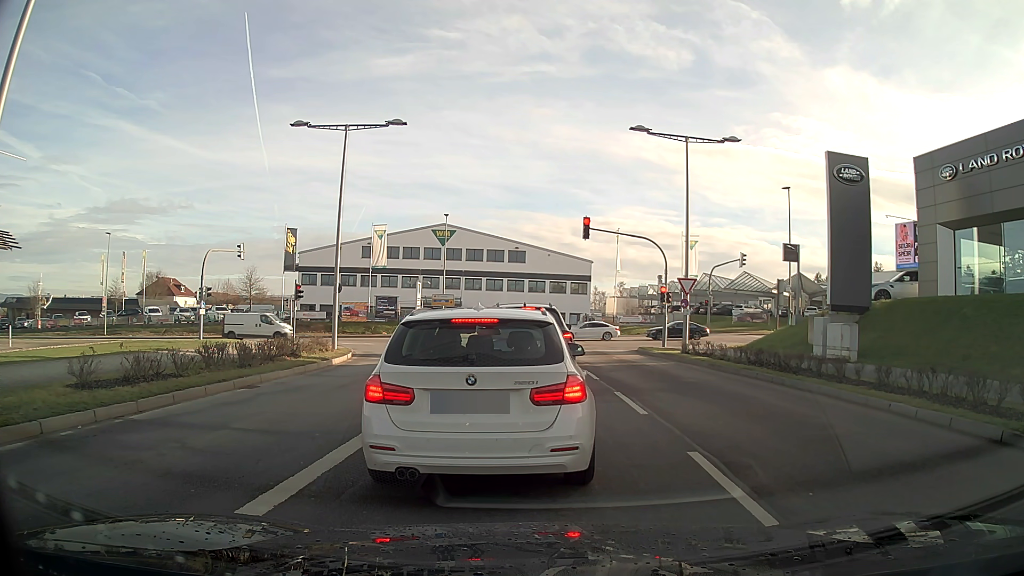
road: secondary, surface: asphalt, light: Day
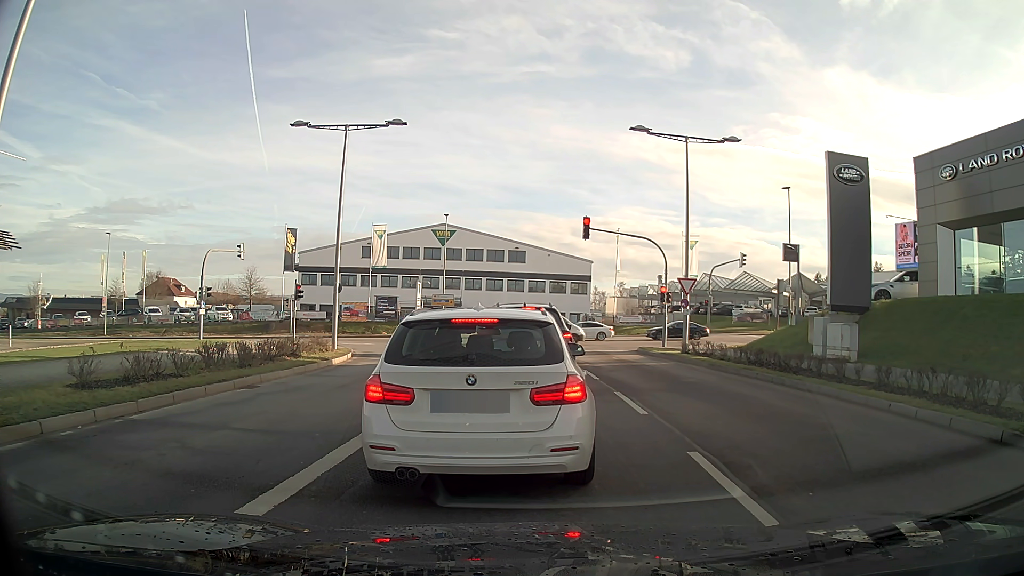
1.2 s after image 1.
(0.0, 0.0) m; 0°
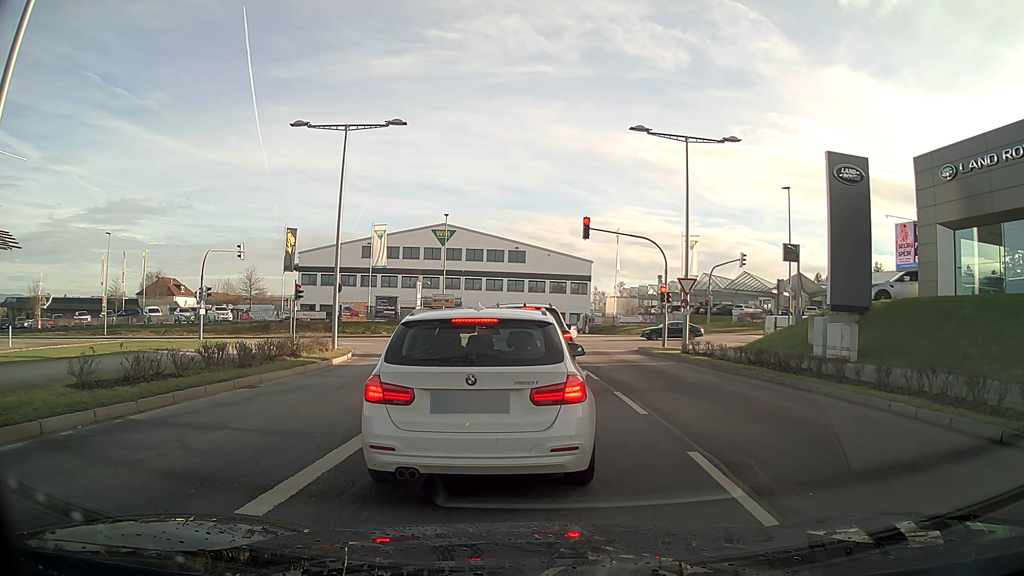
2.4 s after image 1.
(0.0, 0.0) m; 0°
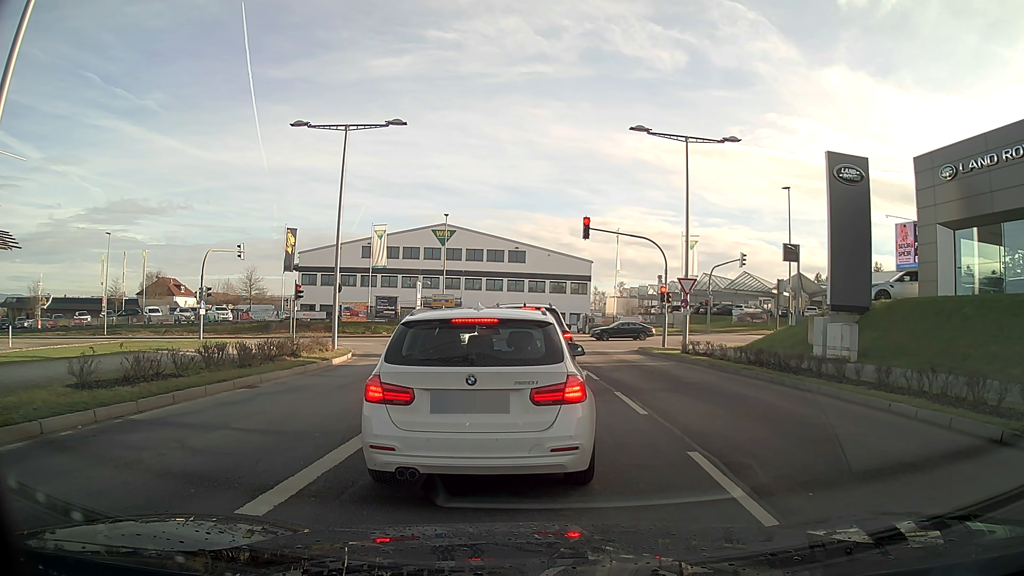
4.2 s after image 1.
(0.0, 0.0) m; 0°
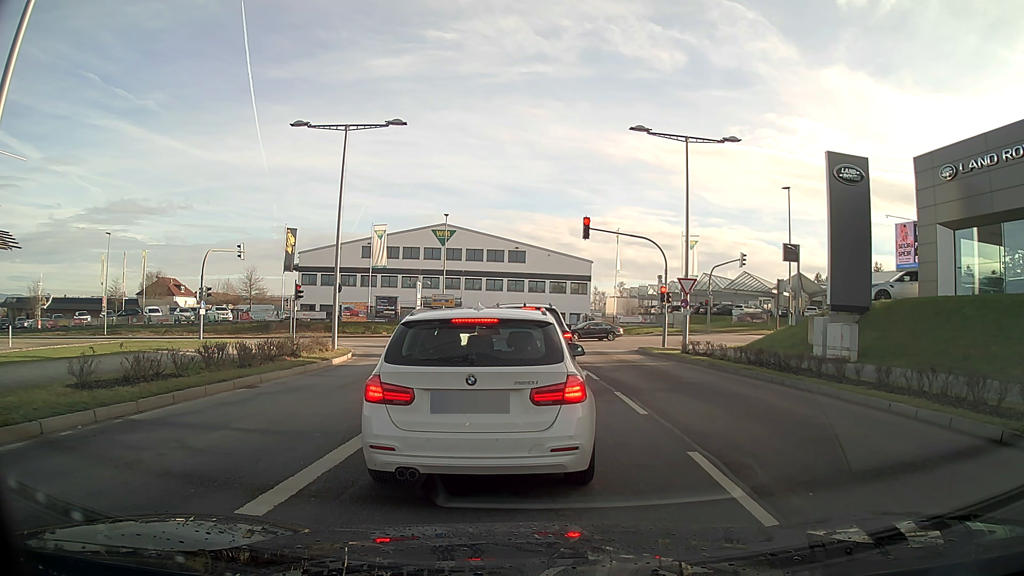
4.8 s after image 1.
(0.0, 0.0) m; 0°
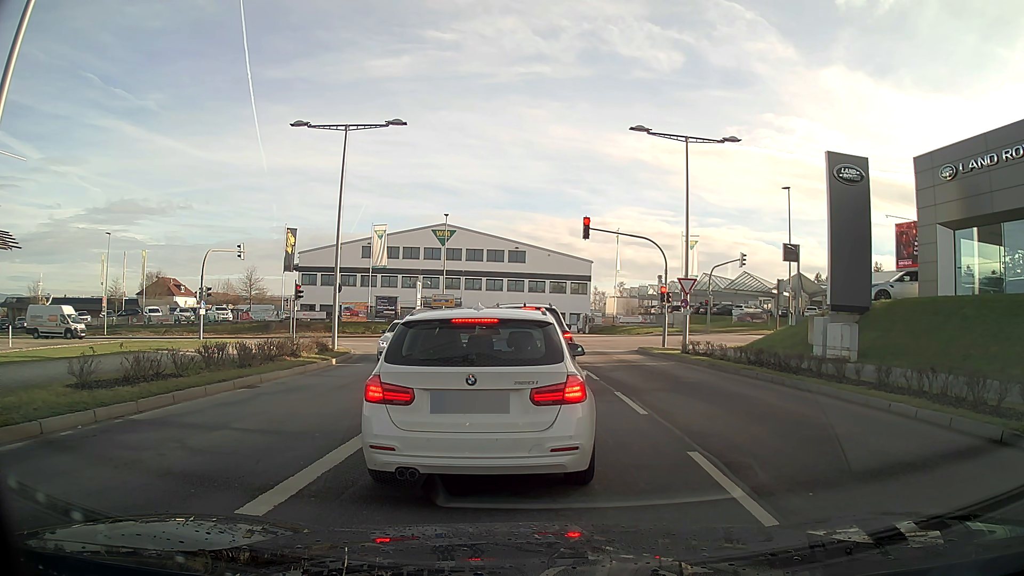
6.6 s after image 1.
(0.0, 0.0) m; 0°
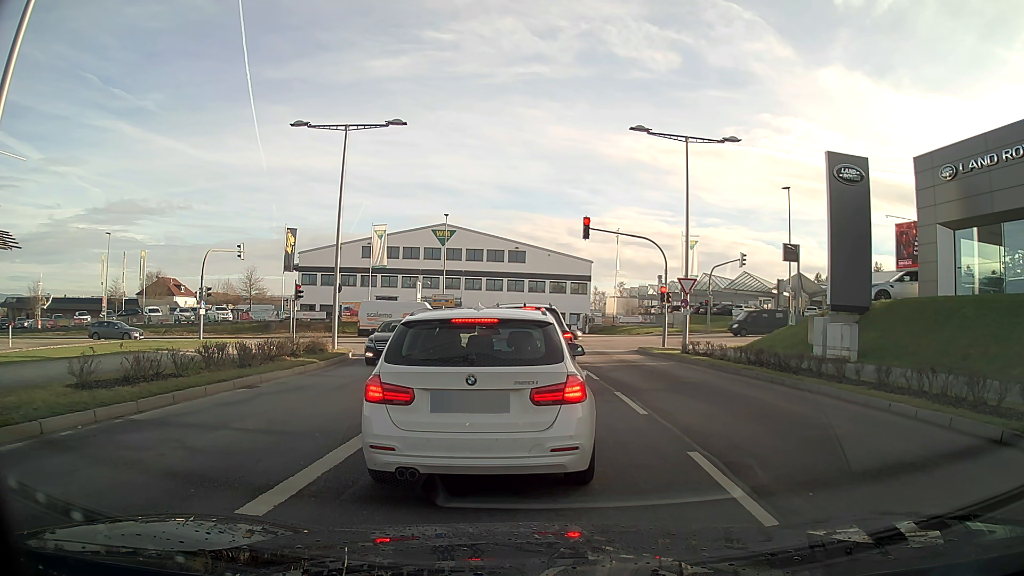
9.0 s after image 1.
(0.0, 0.0) m; 0°
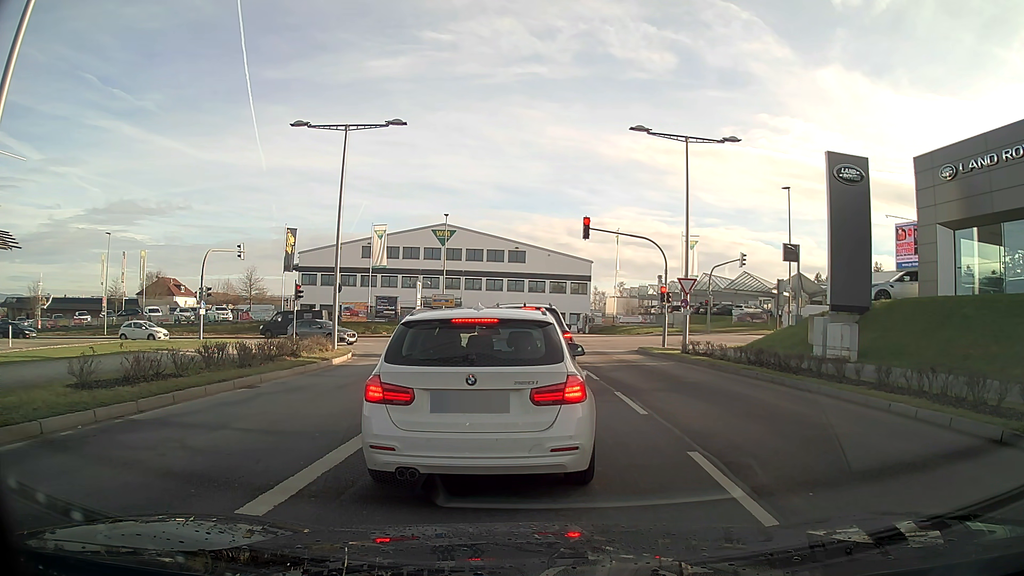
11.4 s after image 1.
(0.0, 0.0) m; 0°
